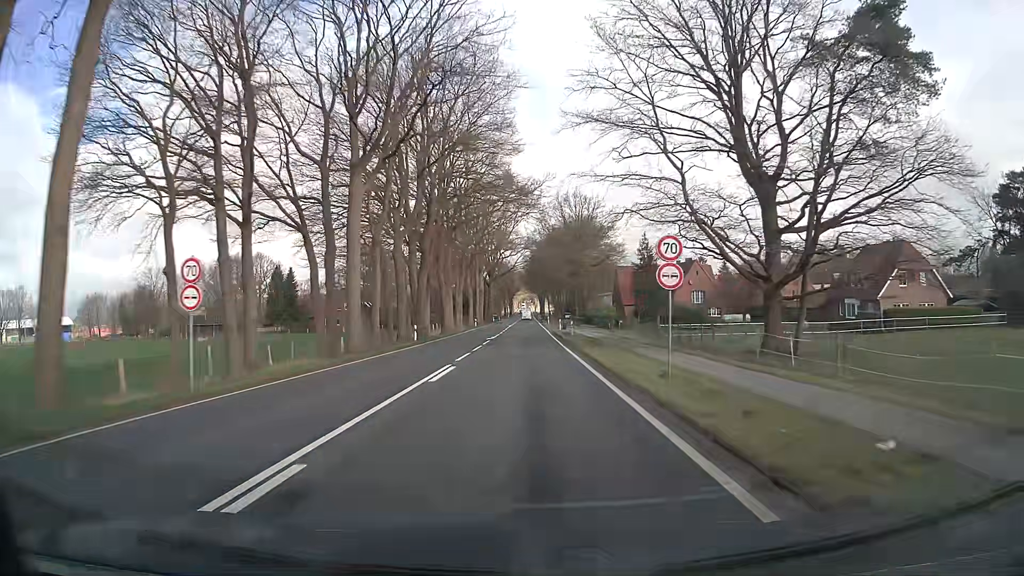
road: primary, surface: asphalt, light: Day
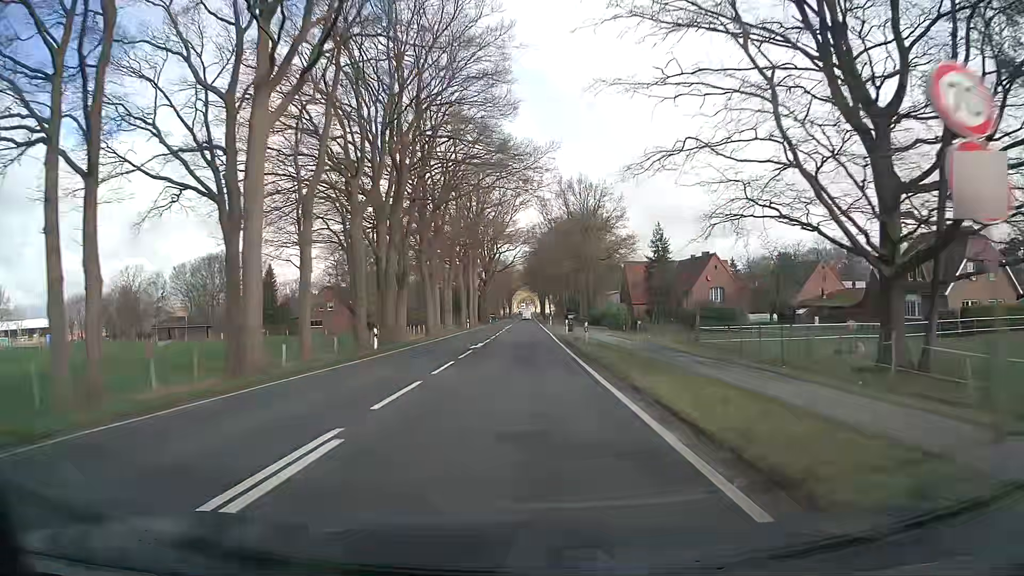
(0.0, +11.2) m; 0°
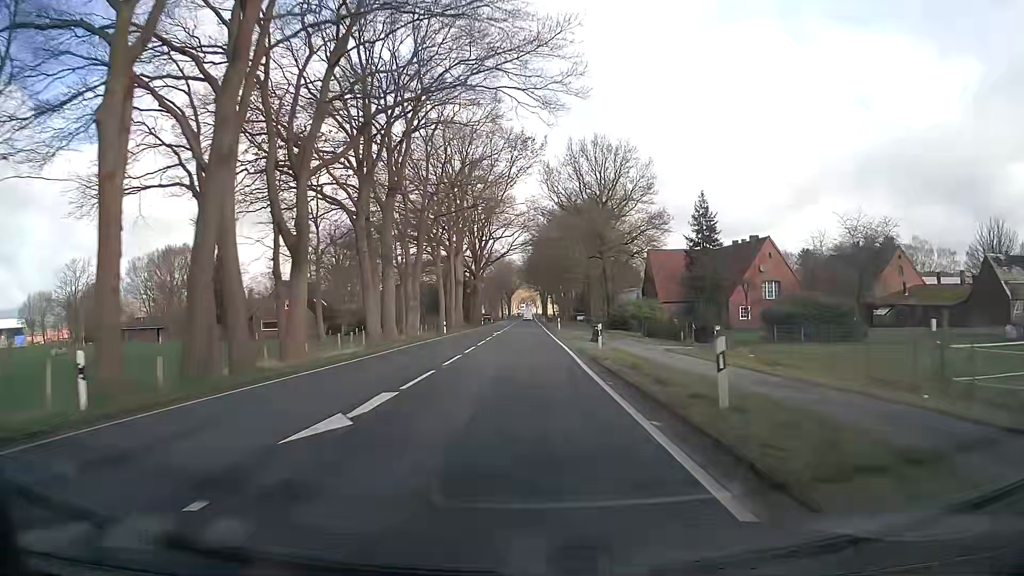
(+0.1, +22.5) m; 0°
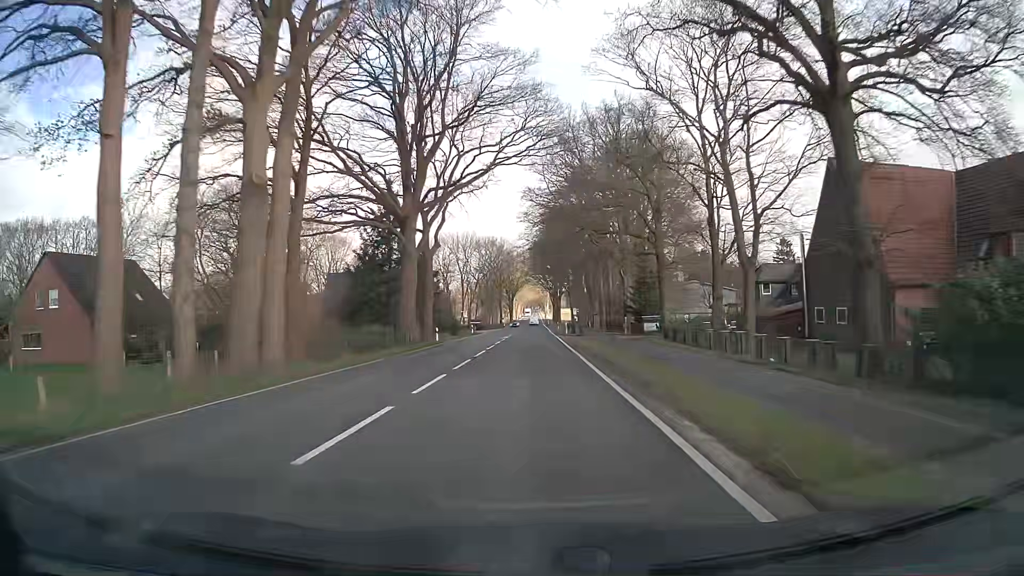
(-0.6, +57.0) m; -1°
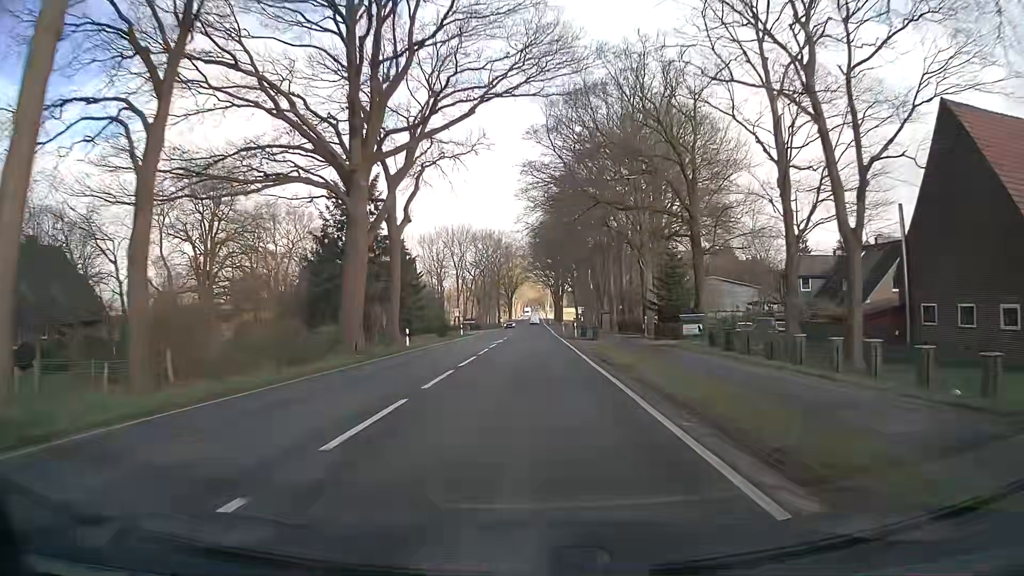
(+0.1, +12.1) m; 0°
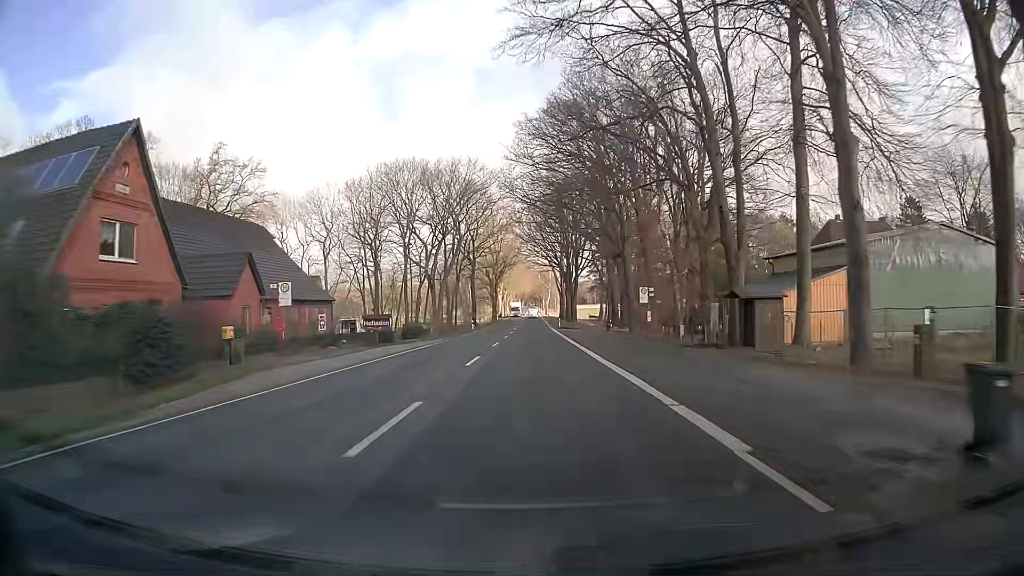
(0.0, +63.4) m; 0°
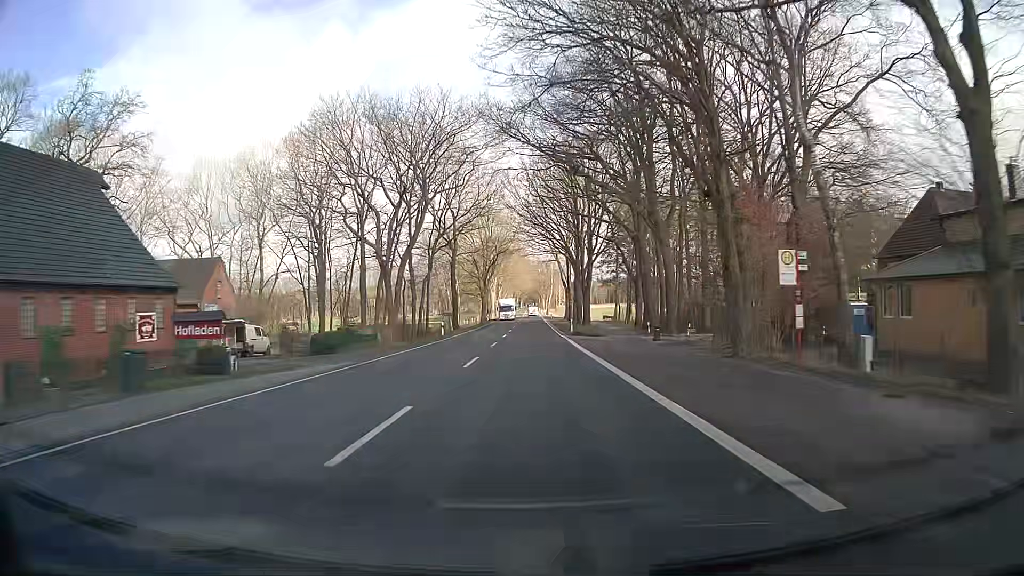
(+0.2, +25.3) m; 0°
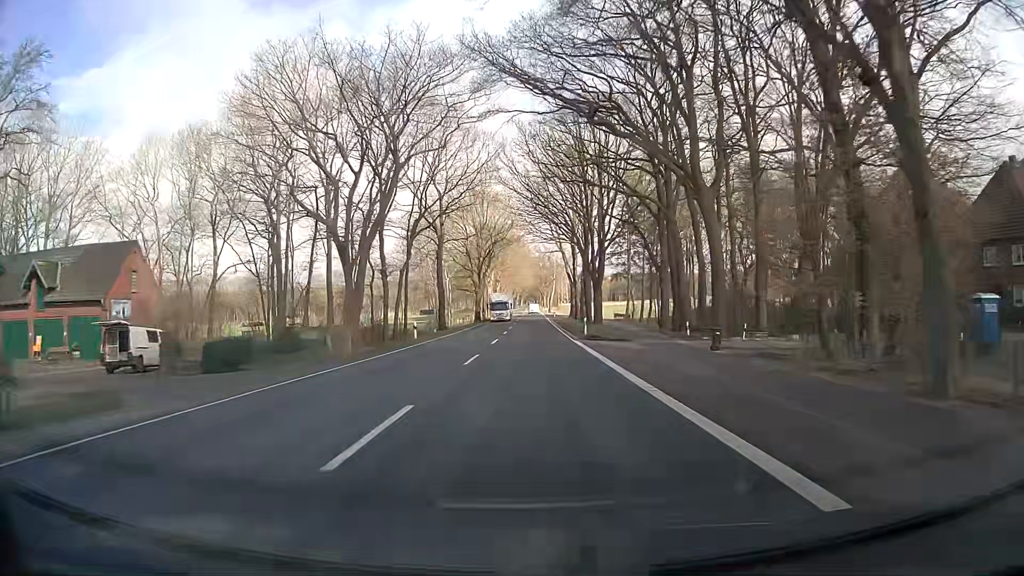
(0.0, +12.6) m; 0°
